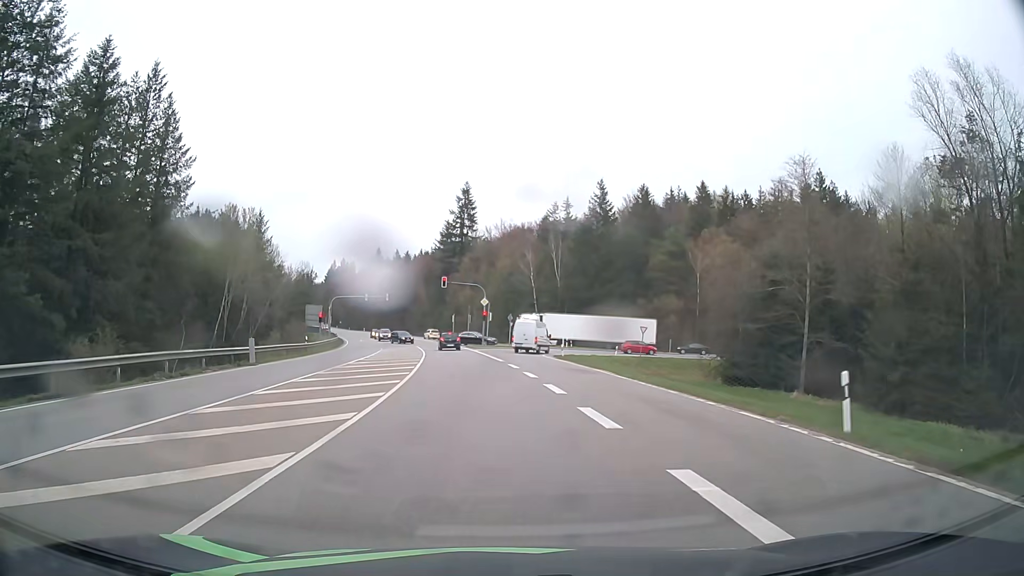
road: secondary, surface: asphalt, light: Day
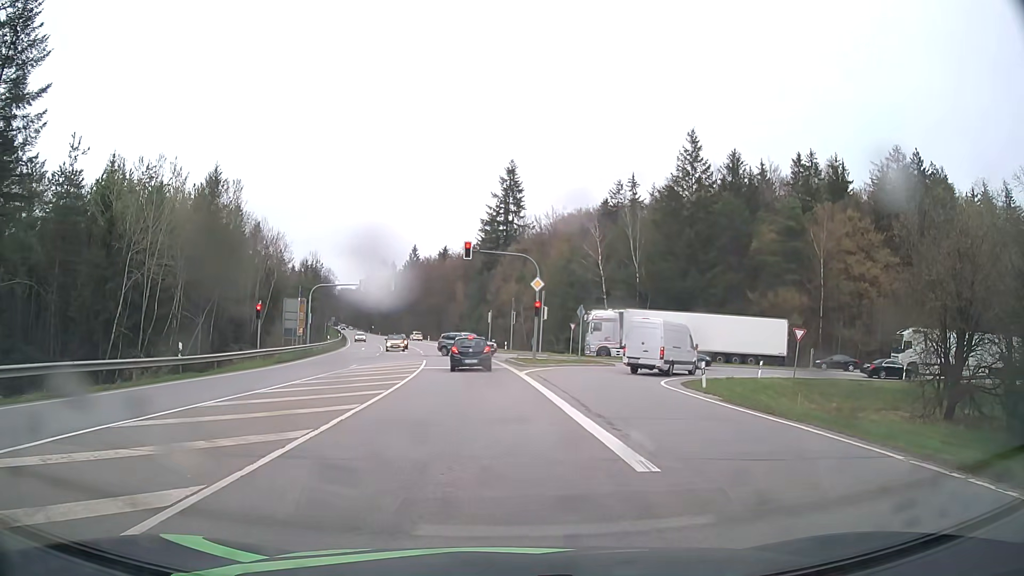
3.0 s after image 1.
(-0.8, +26.7) m; -4°
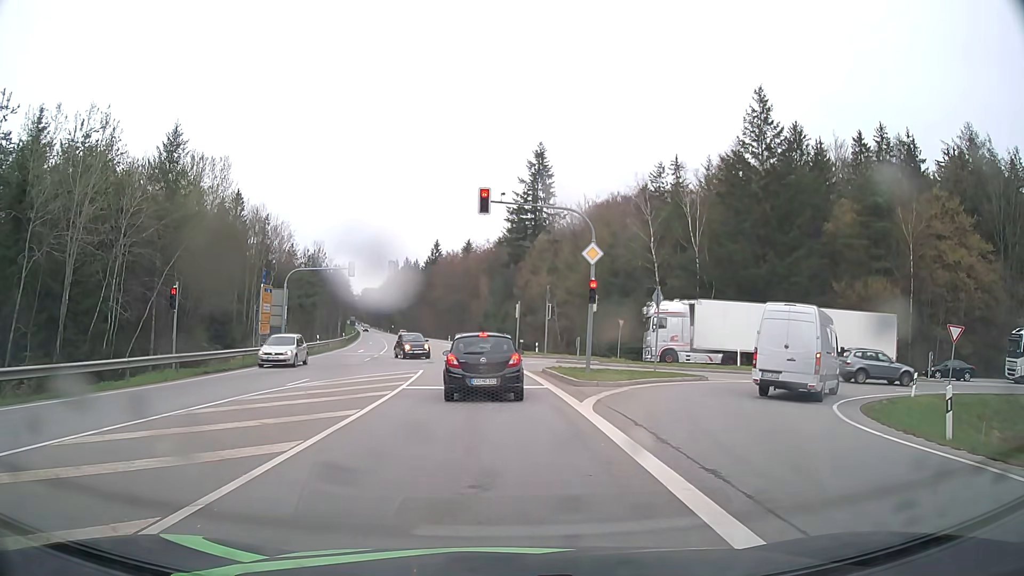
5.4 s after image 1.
(-0.2, +13.1) m; -2°
